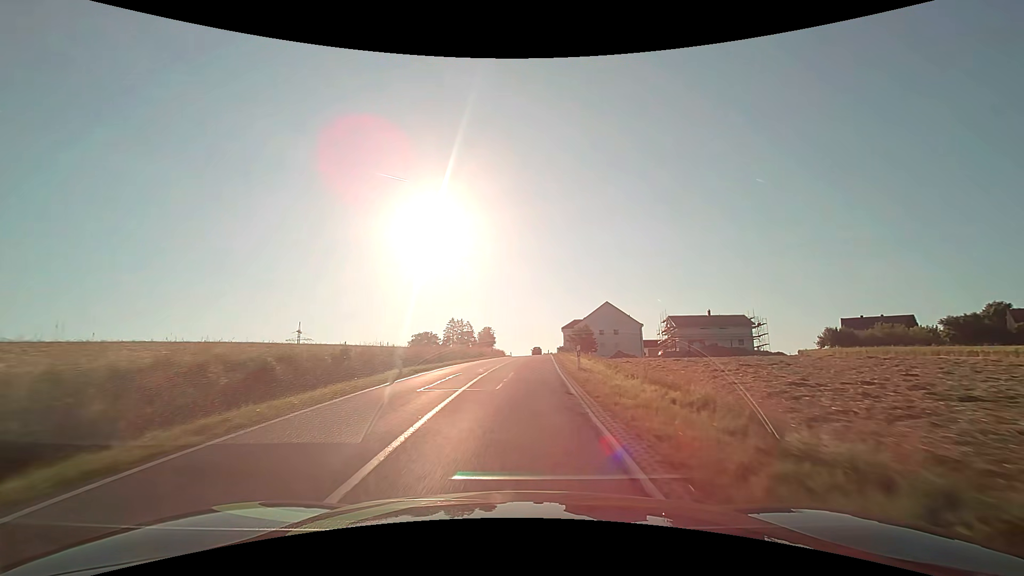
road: secondary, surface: asphalt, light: Day
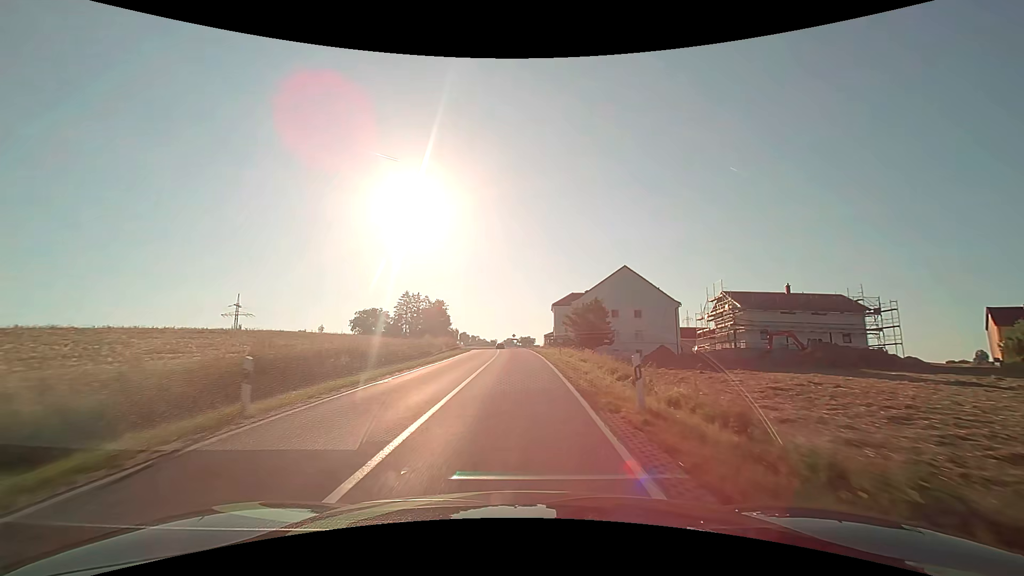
(+1.8, +42.3) m; +3°
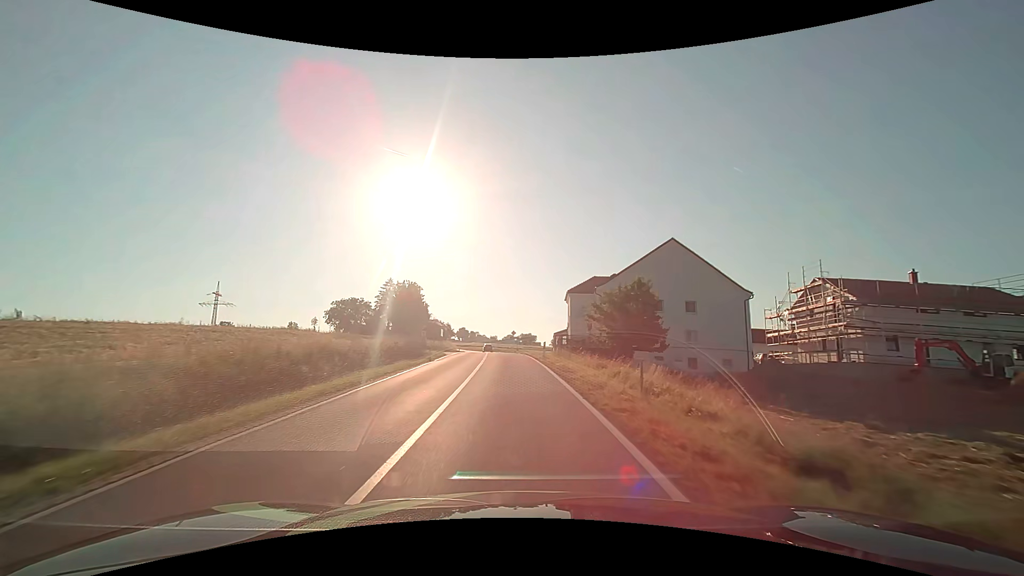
(-0.1, +21.5) m; 0°
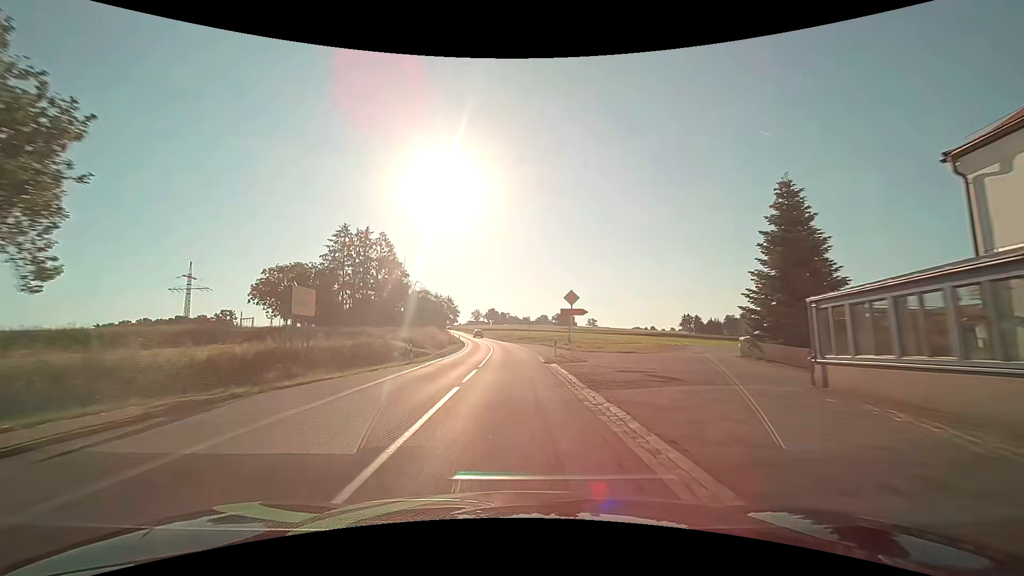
(-1.5, +54.3) m; -4°
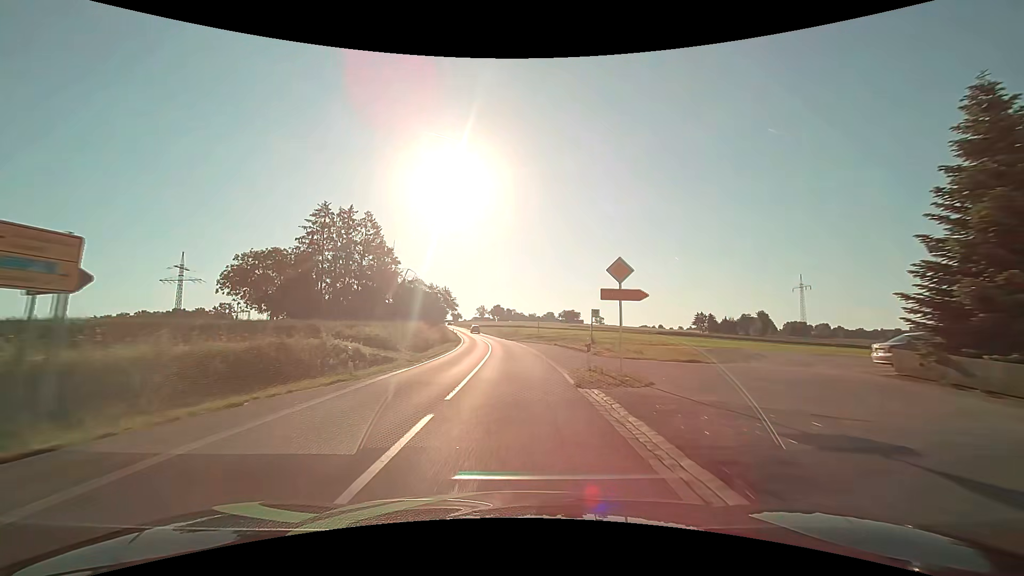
(-0.1, +10.9) m; -1°
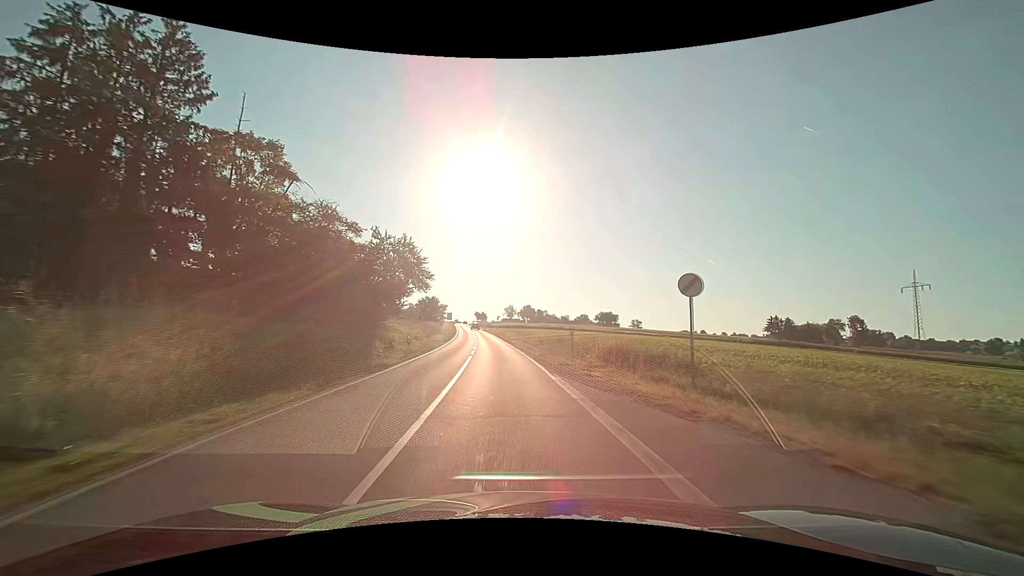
(-0.9, +43.5) m; -3°
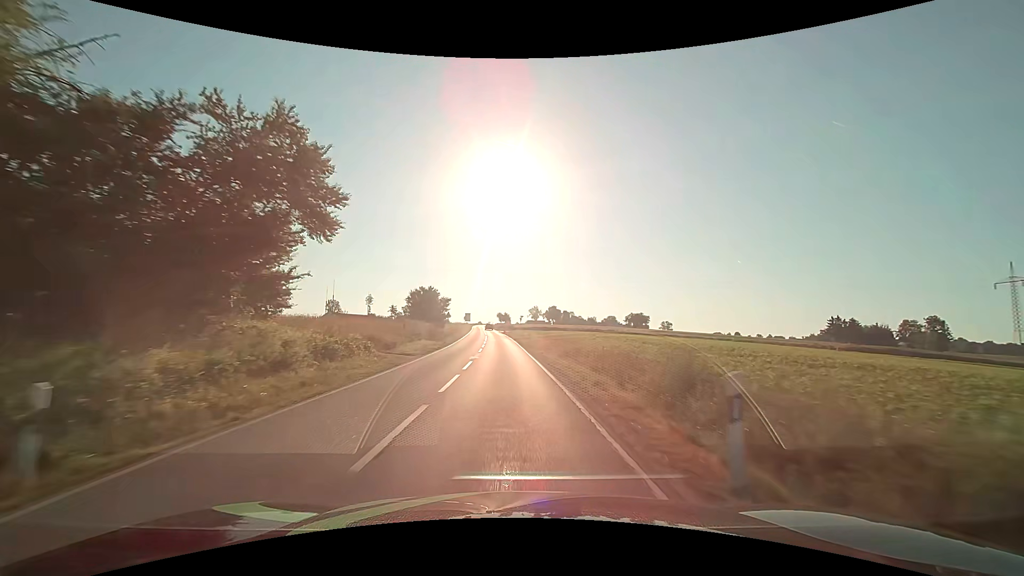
(-0.5, +21.6) m; -3°
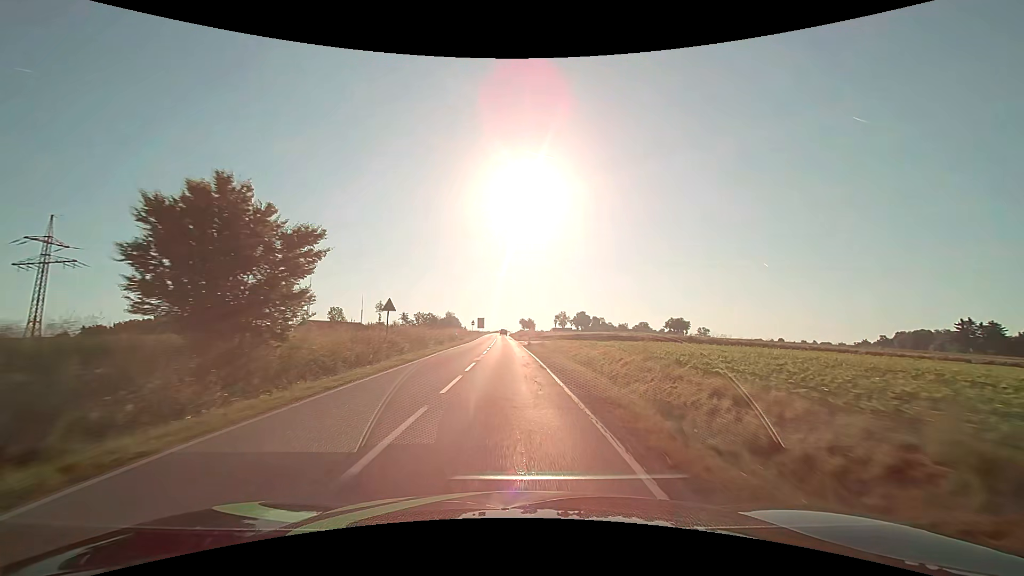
(-1.2, +42.9) m; -3°
(0, +10) (0, +20) (0, +30) (-1, +40) (-1, +50) (-1, +60) (-2, +70) (-2, +80) (-3, +90) (-3, +100) m
